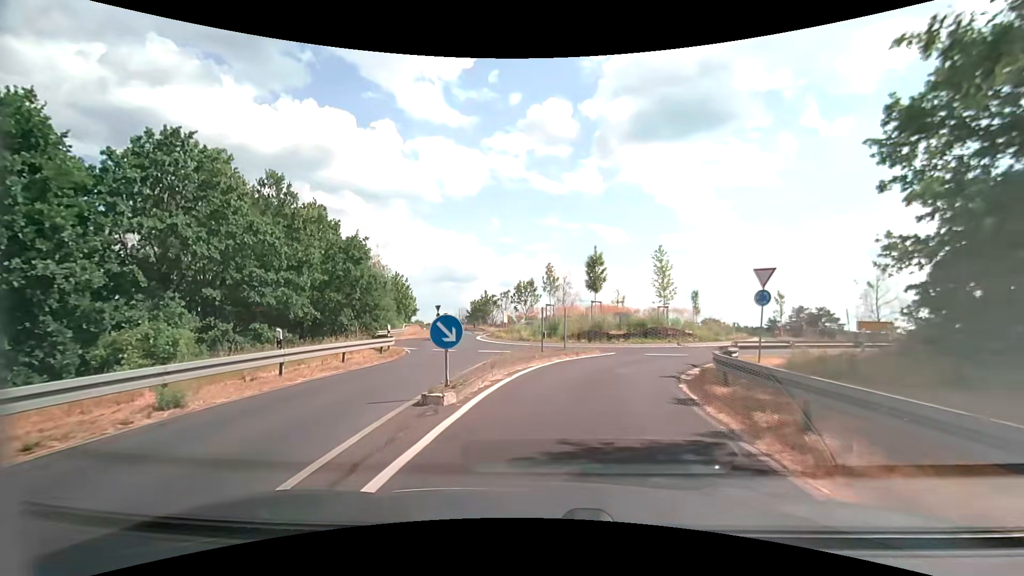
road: secondary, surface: asphalt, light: Day
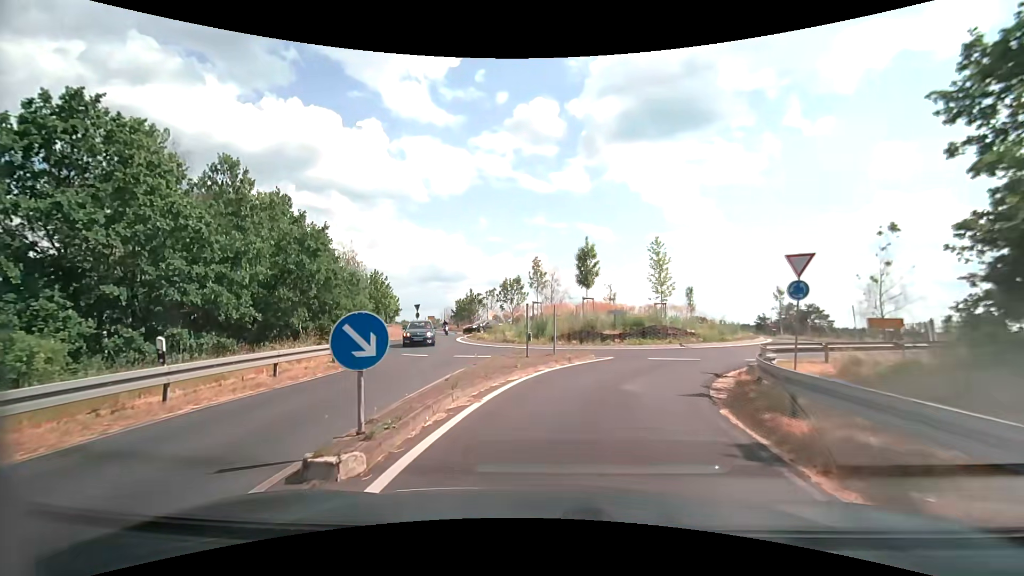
(0.0, +3.4) m; +2°
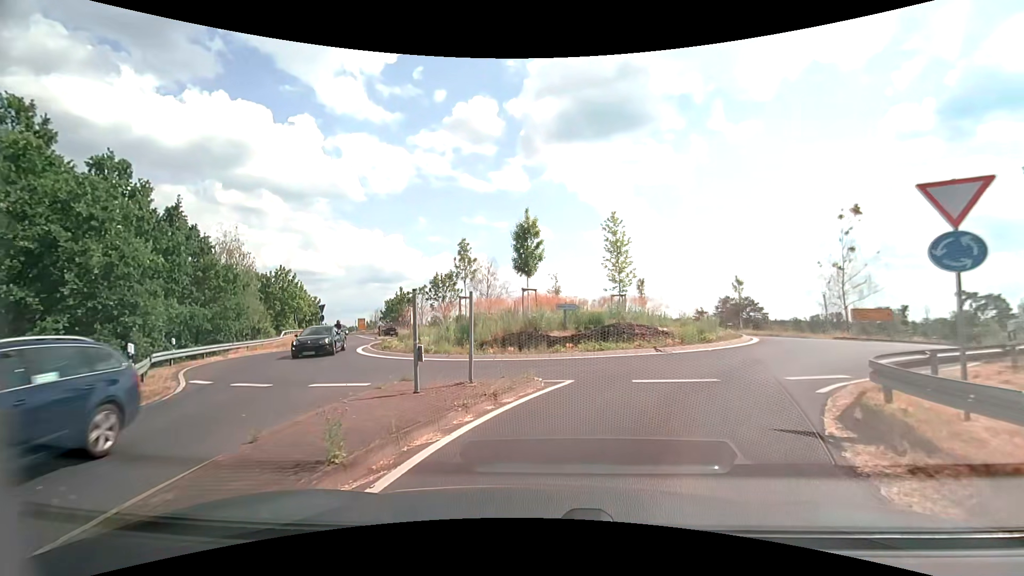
(+0.3, +7.6) m; +6°
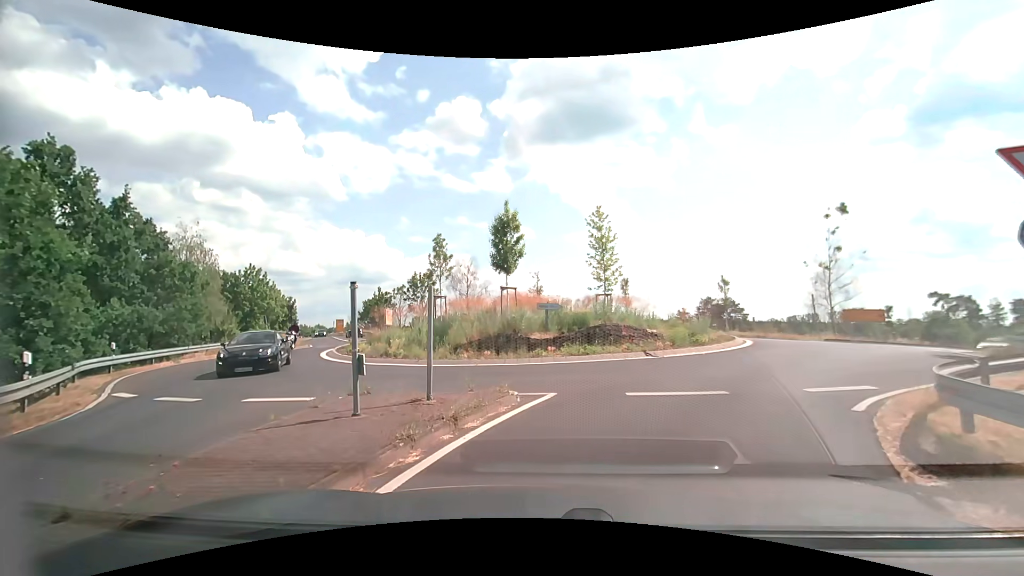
(0.0, +1.7) m; +2°
